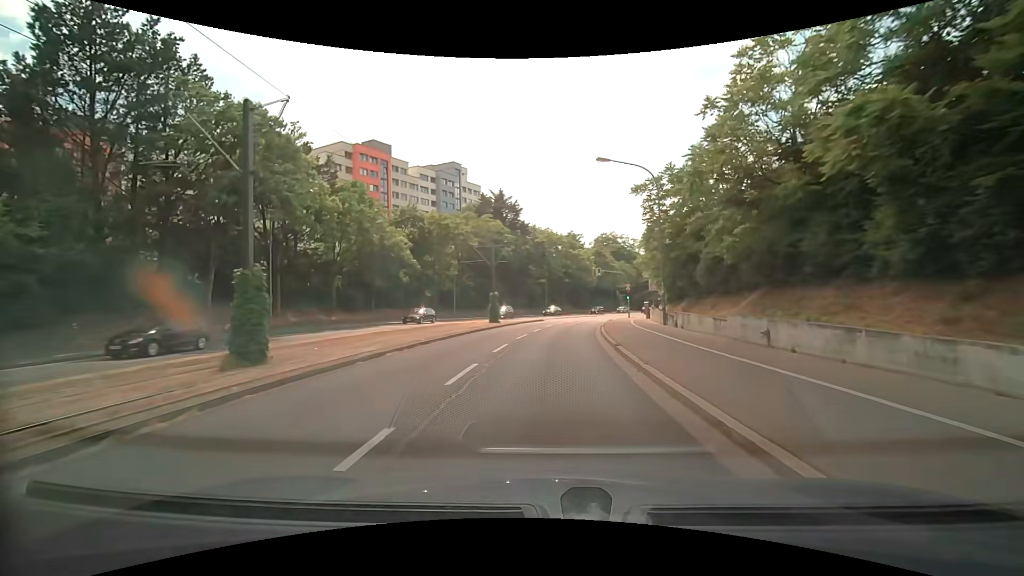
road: primary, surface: asphalt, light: Day
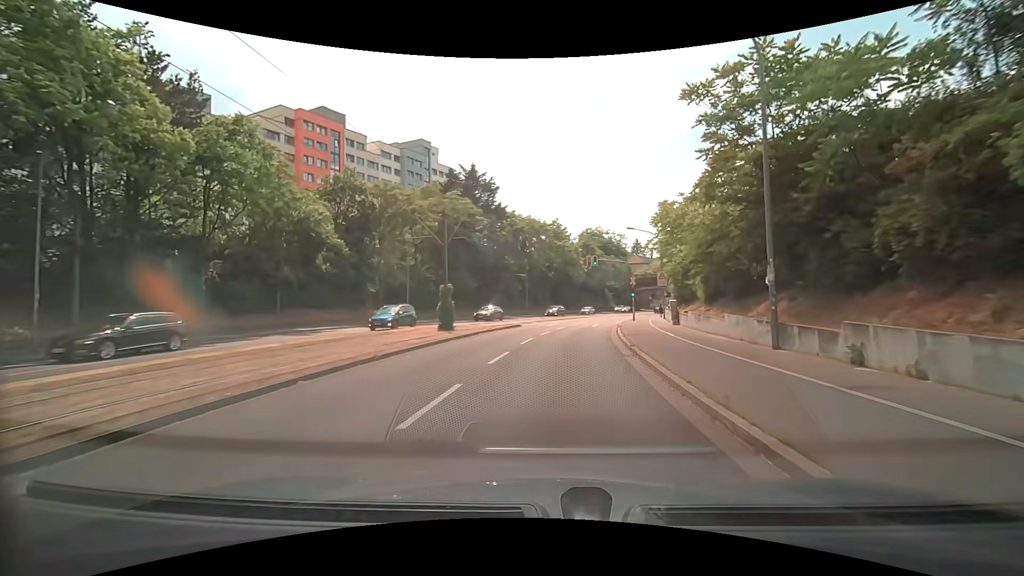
(+0.2, +15.0) m; +2°
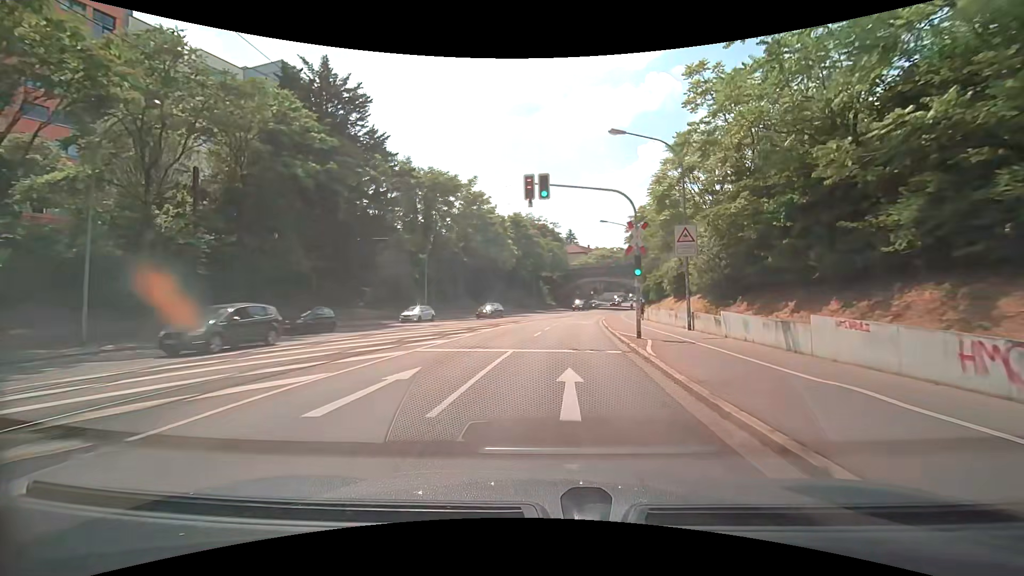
(+1.9, +29.1) m; +8°
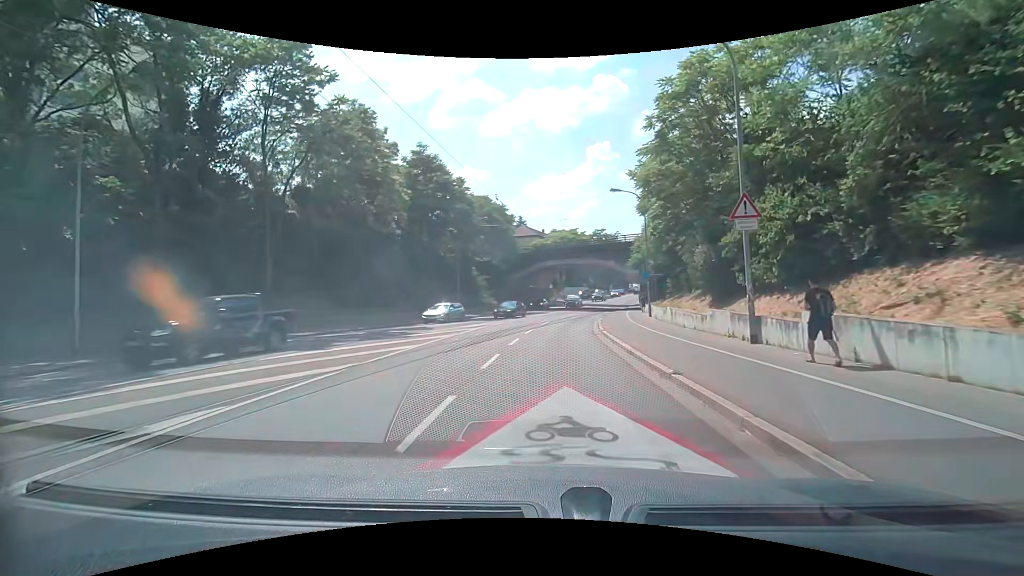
(+2.0, +35.7) m; +6°
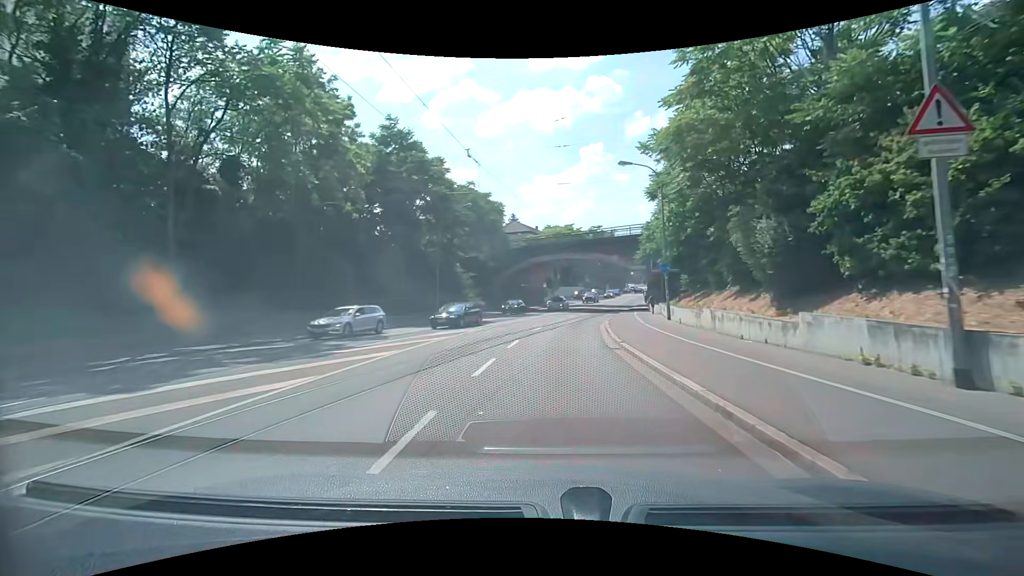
(+0.1, +7.0) m; 0°
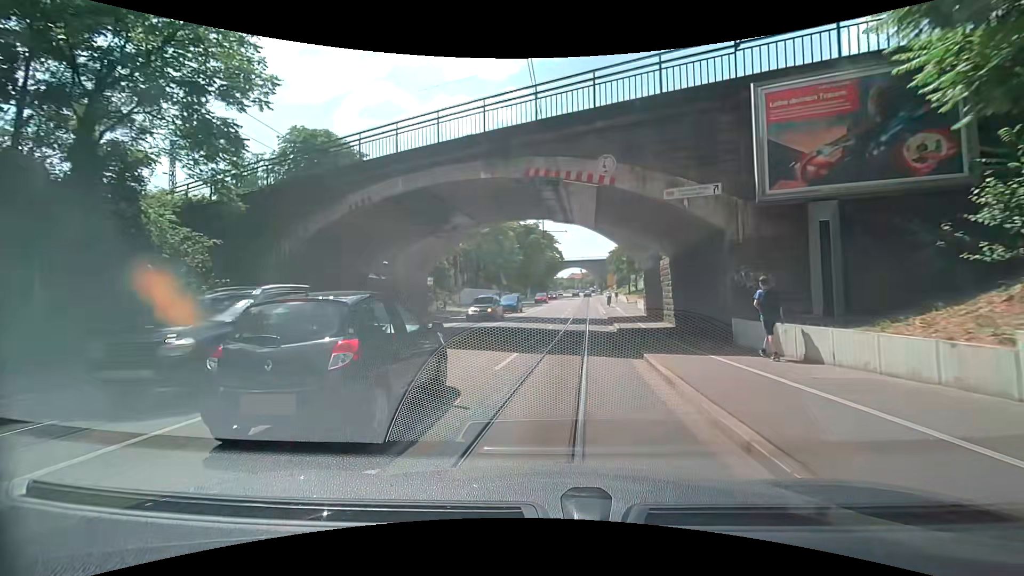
(+2.6, +34.4) m; +10°
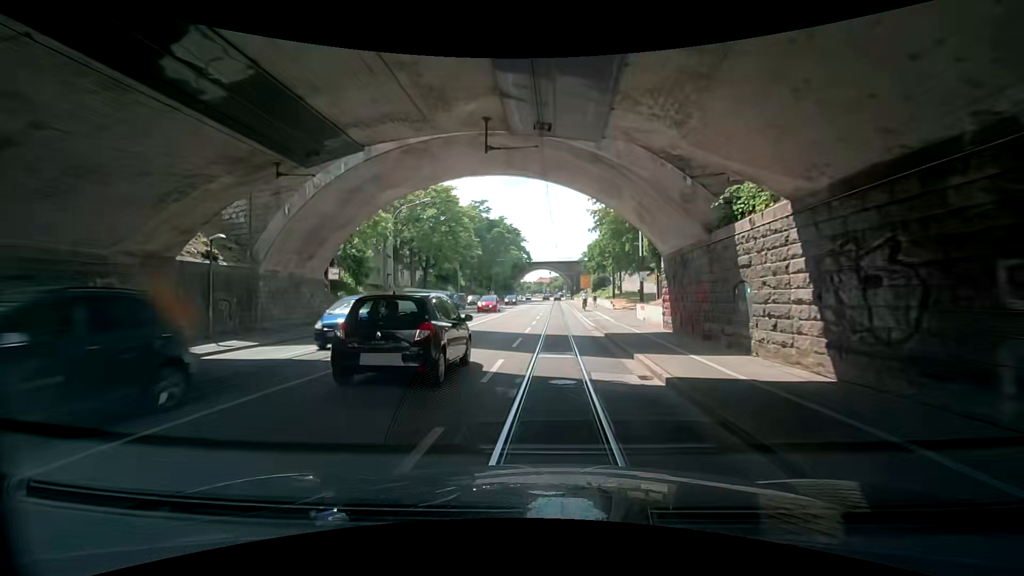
(+0.5, +13.5) m; +4°
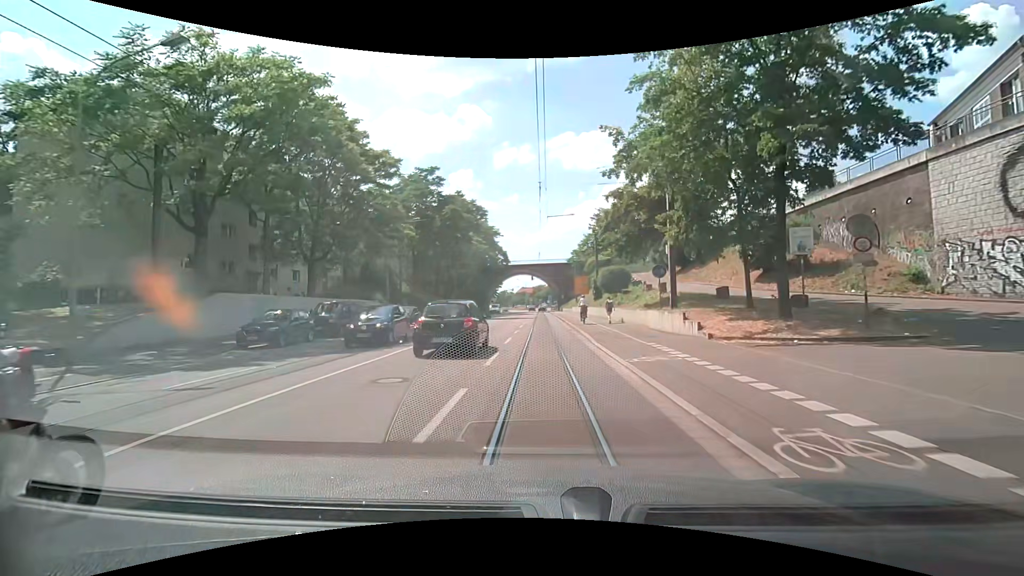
(-0.9, +27.4) m; +3°
(0, +10) (0, +20) (-1, +30) (-1, +40) (-1, +50) (-2, +60) (-2, +70) (-2, +80) (-2, +90) (-3, +100) m
